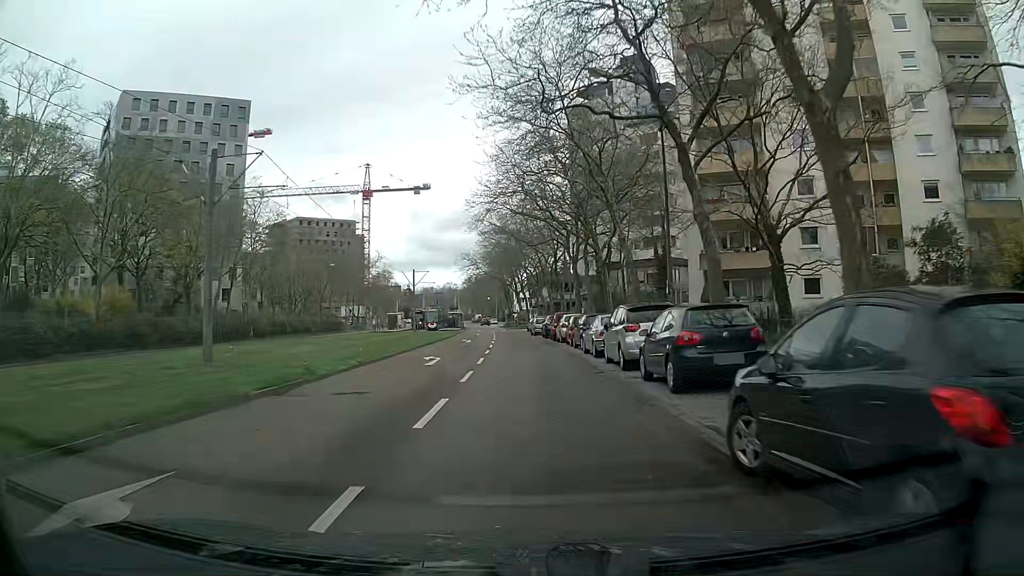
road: tertiary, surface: asphalt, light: Day
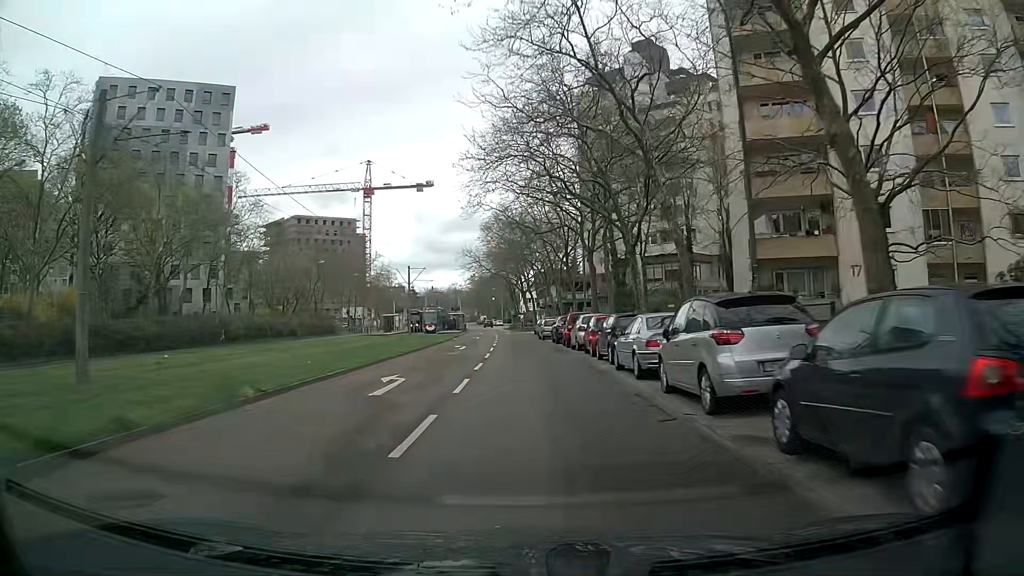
(-0.1, +7.7) m; 0°
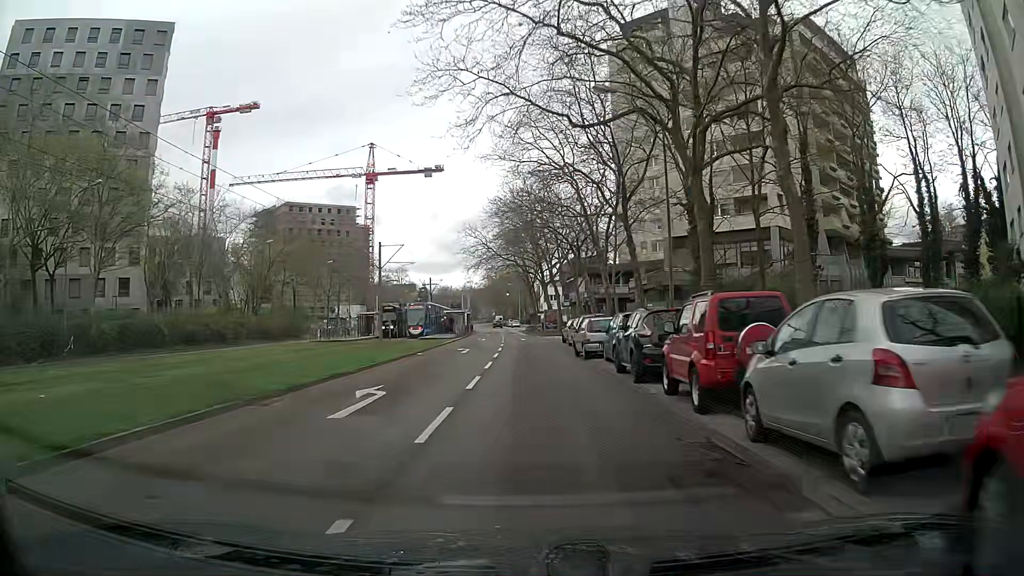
(-0.3, +23.2) m; -2°
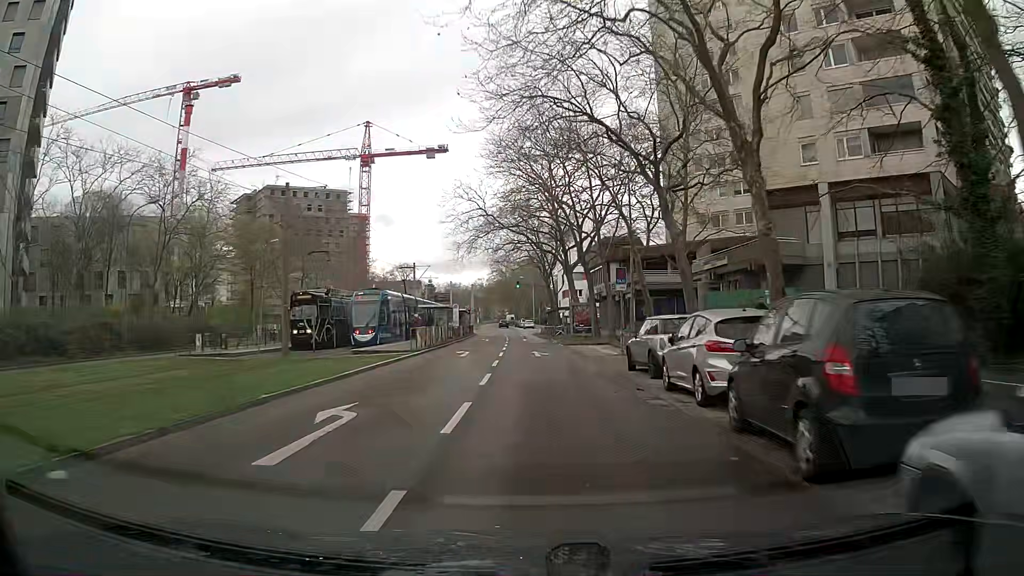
(-0.4, +23.1) m; -1°
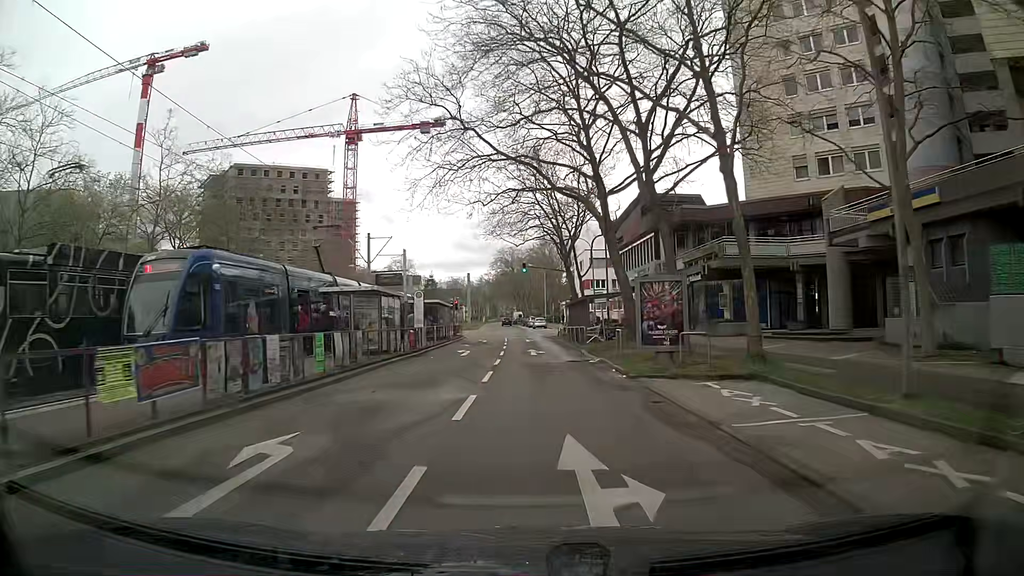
(-0.2, +23.1) m; -2°
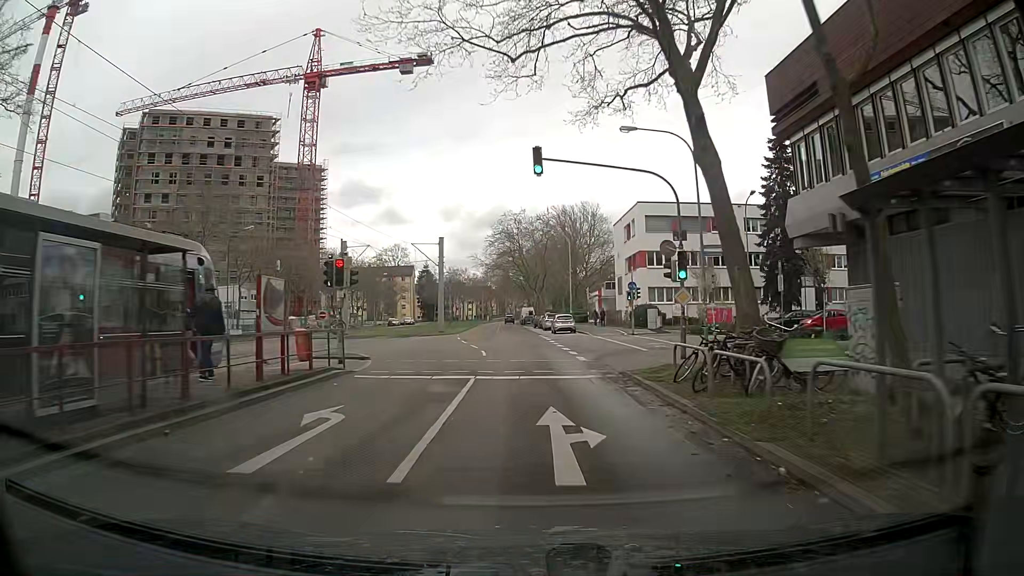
(-0.1, +38.5) m; 0°
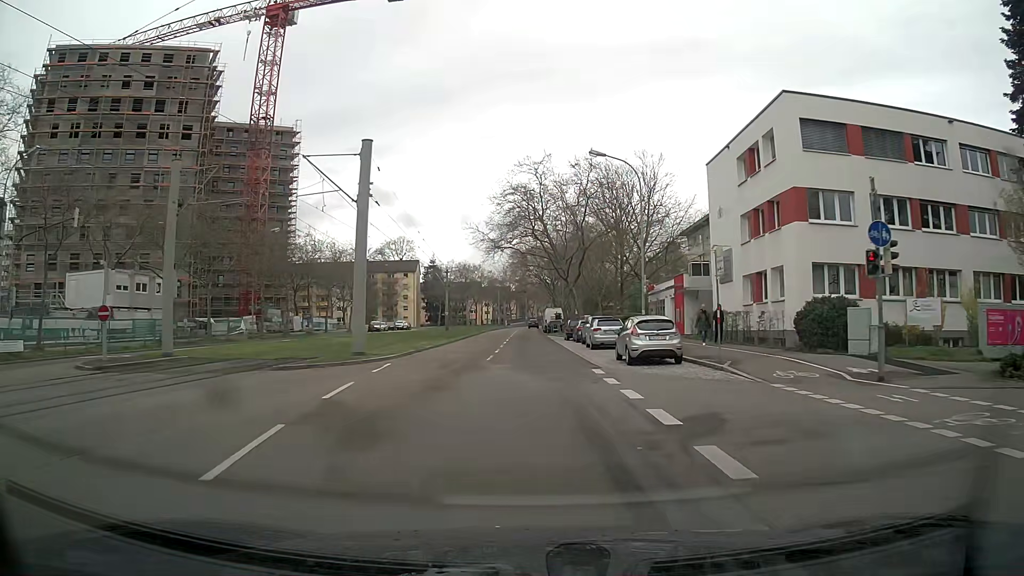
(-0.6, +30.7) m; -2°
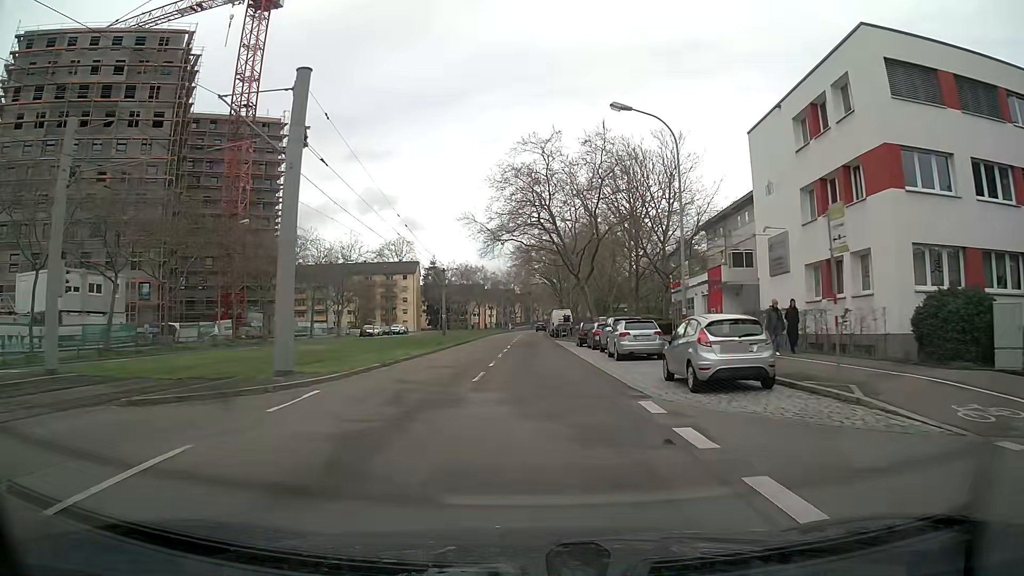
(0.0, +7.6) m; 0°
(0, +10) (0, +20) (0, +30) (0, +40) (0, +50) (0, +60) (0, +70) (0, +80) (0, +90) (0, +100) m
